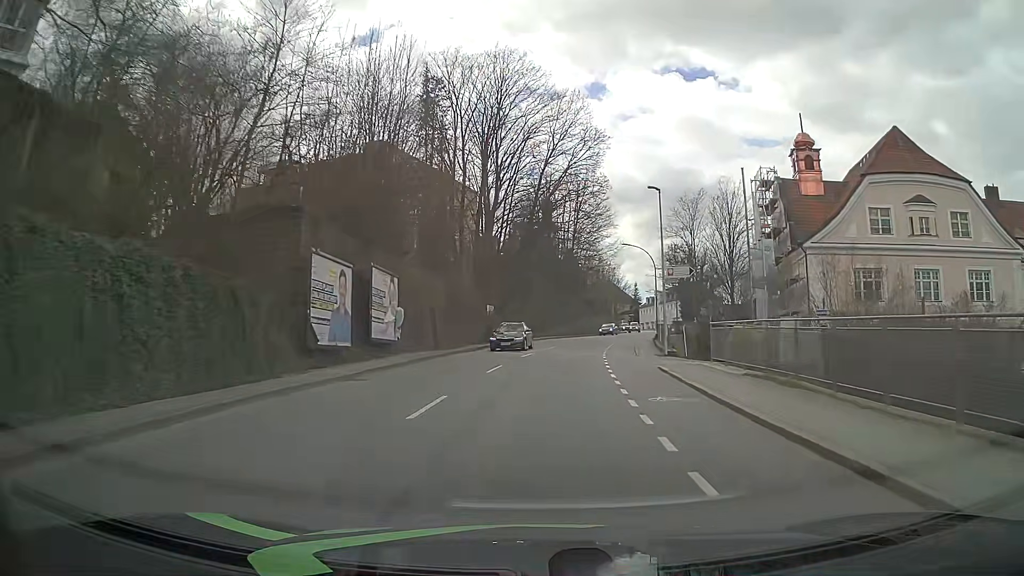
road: tertiary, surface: asphalt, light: Day
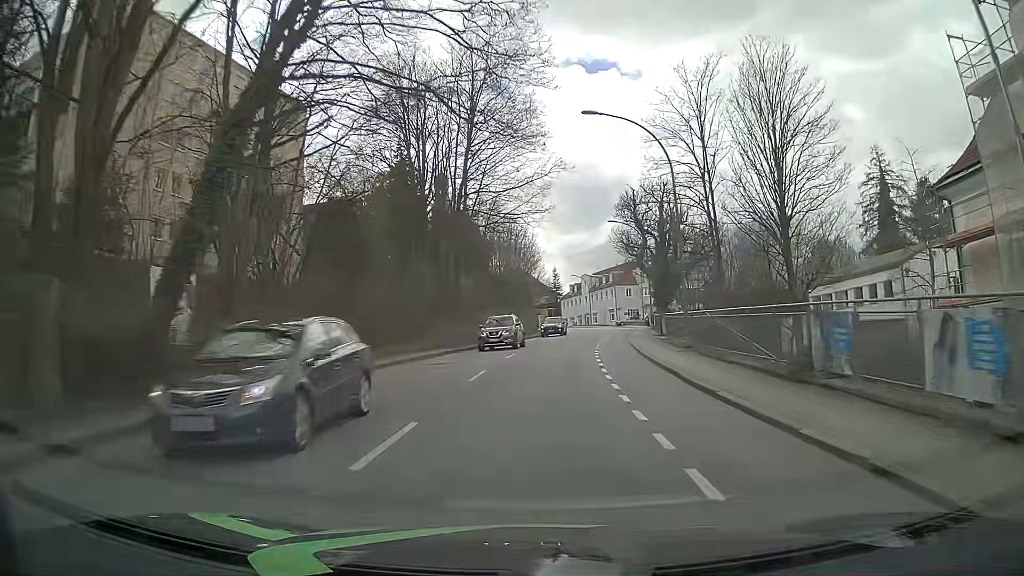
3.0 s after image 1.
(+3.0, +39.1) m; +8°
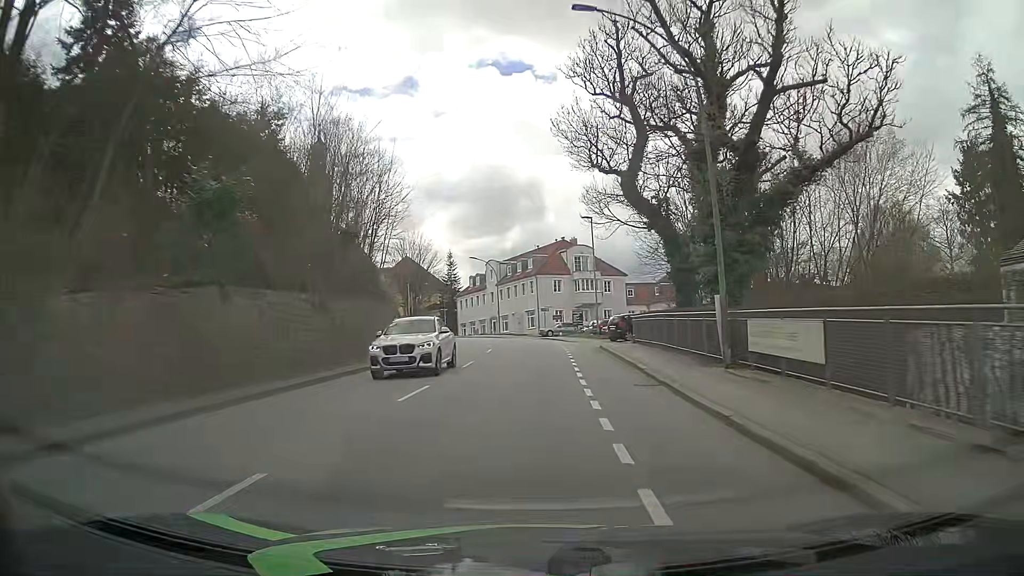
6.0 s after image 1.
(+2.8, +38.8) m; +8°
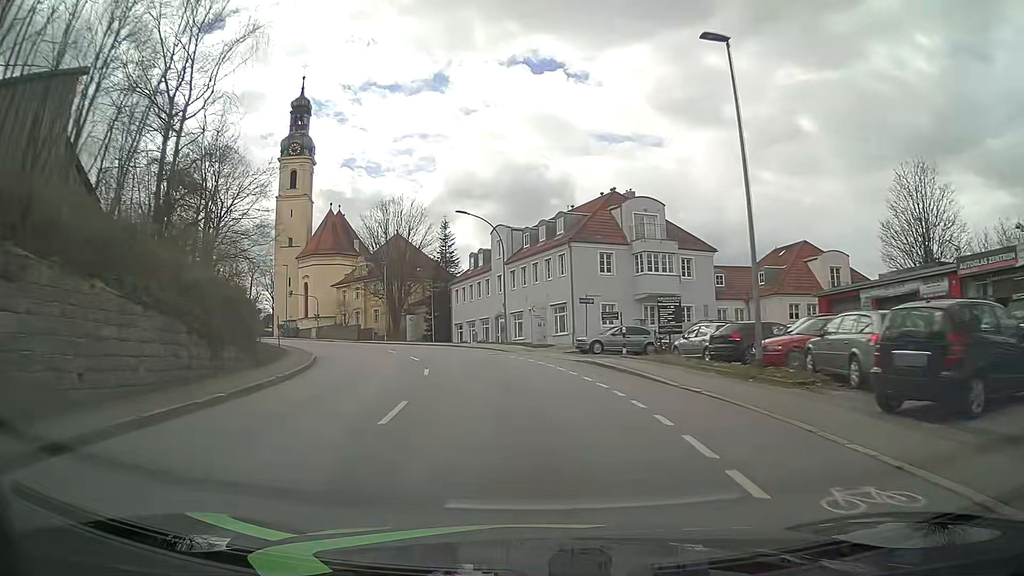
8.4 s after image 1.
(0.0, +31.3) m; -3°
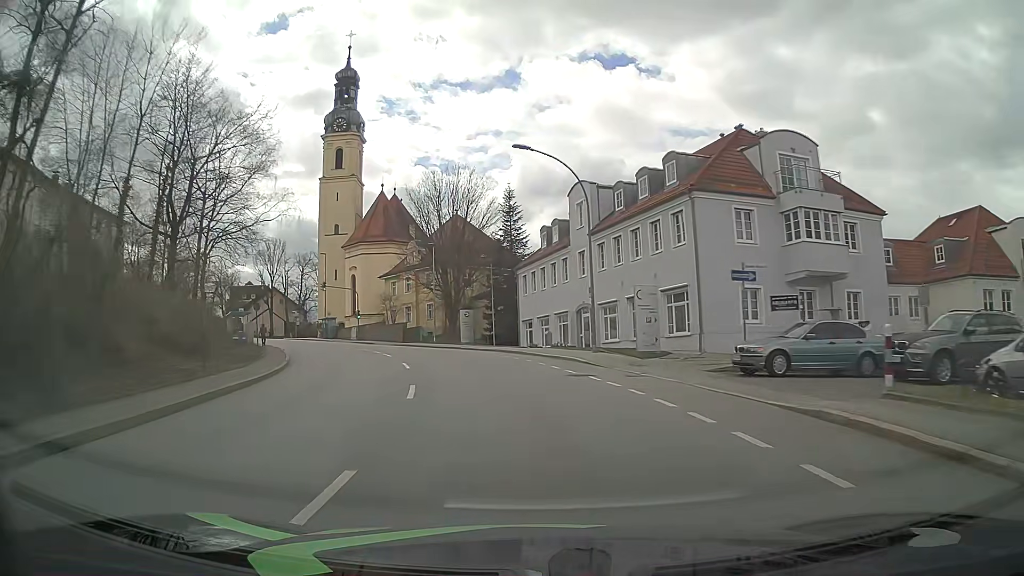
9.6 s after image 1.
(-0.7, +15.8) m; -6°
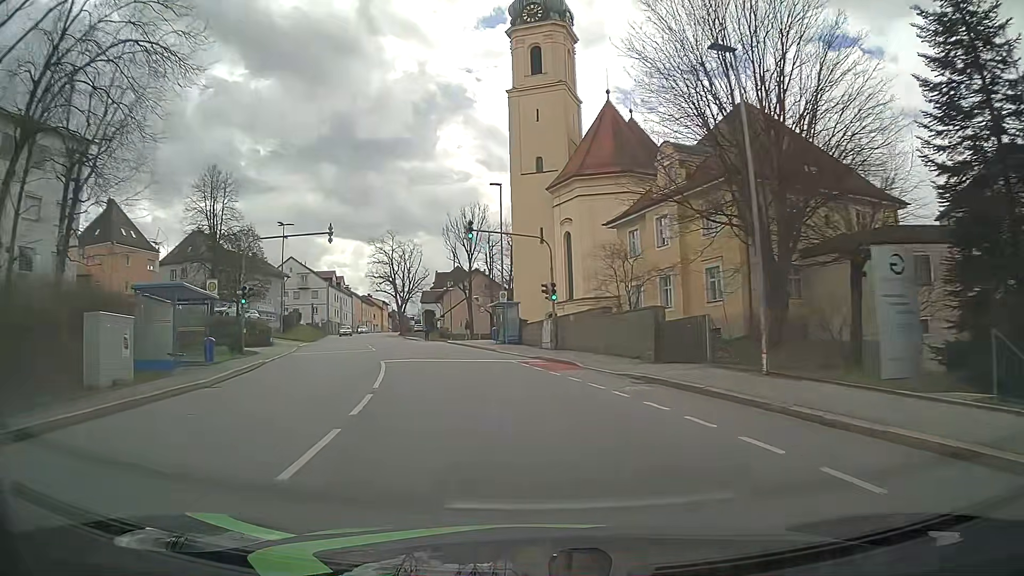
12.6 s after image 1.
(-6.9, +39.0) m; -21°
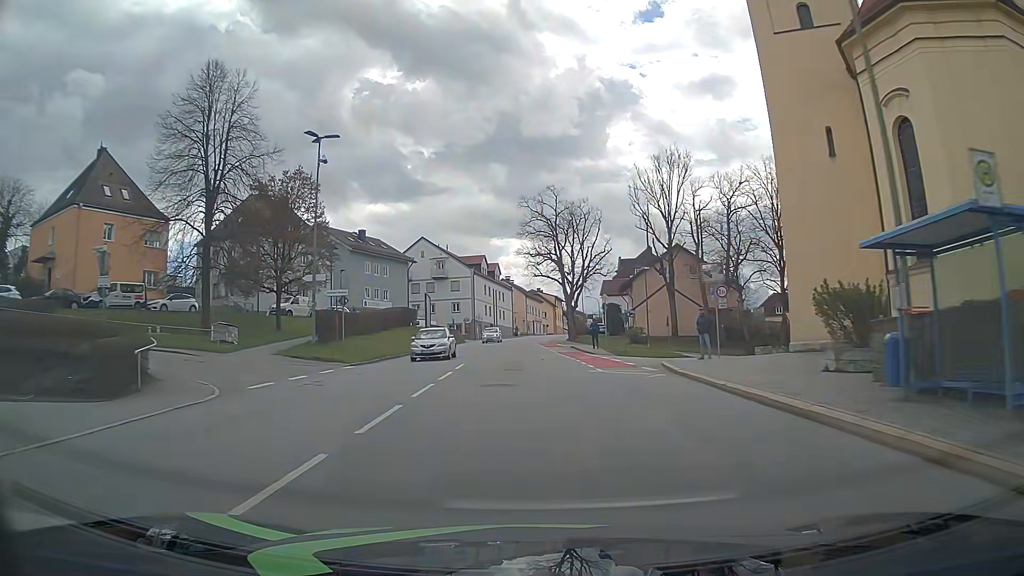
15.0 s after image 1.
(-5.1, +31.9) m; -16°
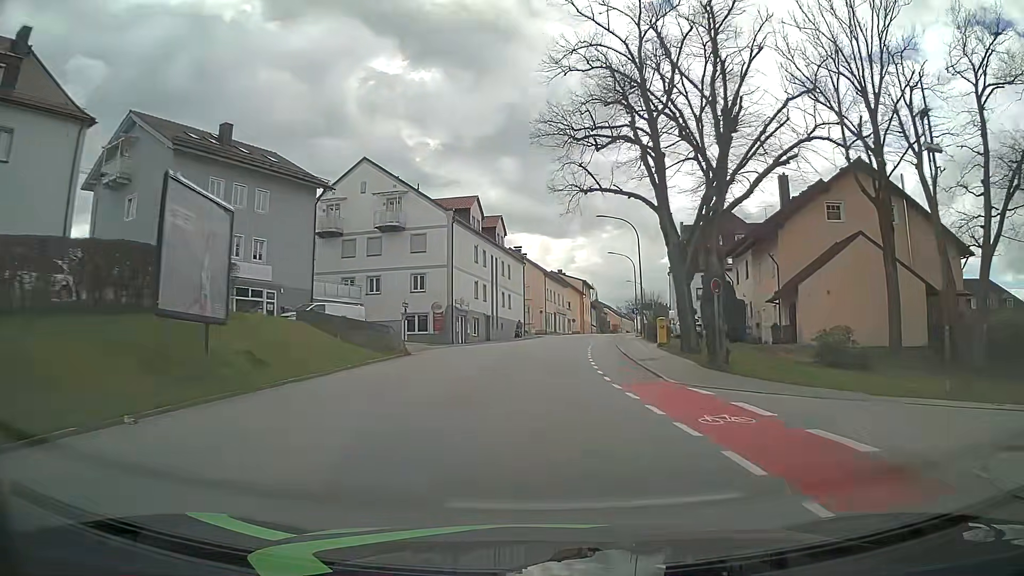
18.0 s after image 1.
(-1.6, +42.5) m; -1°
